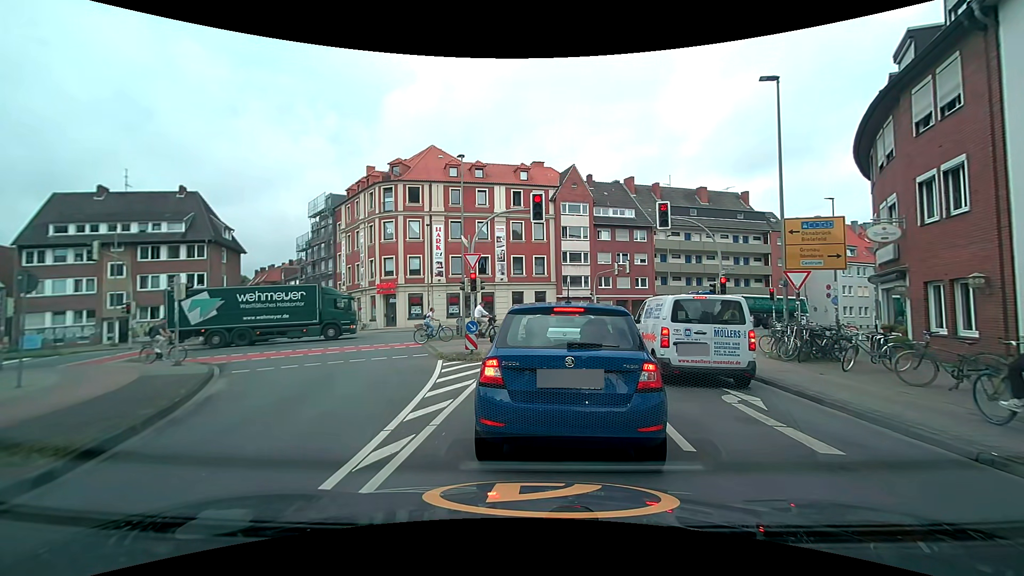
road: tertiary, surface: asphalt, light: Day
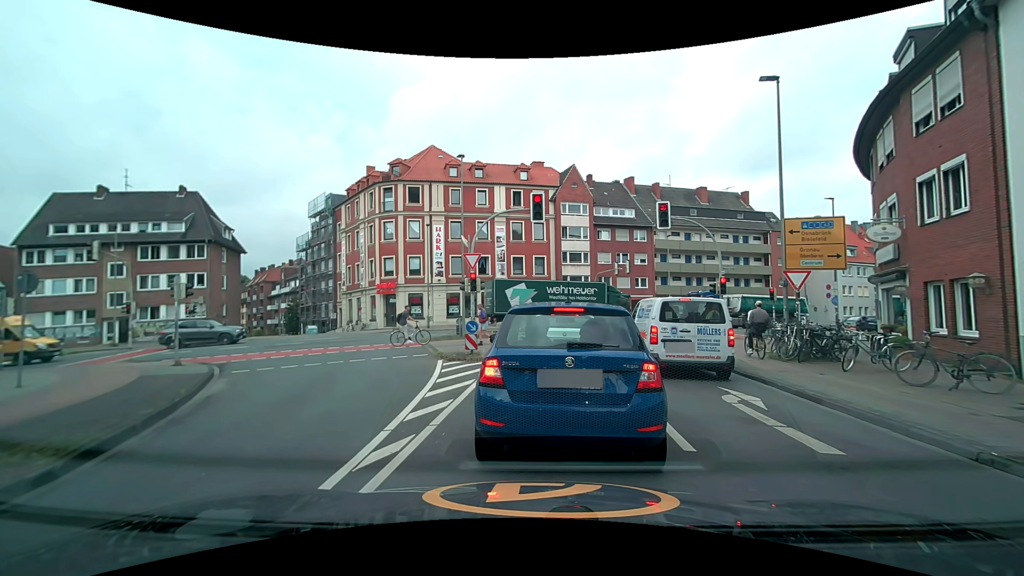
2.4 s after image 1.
(0.0, 0.0) m; 0°
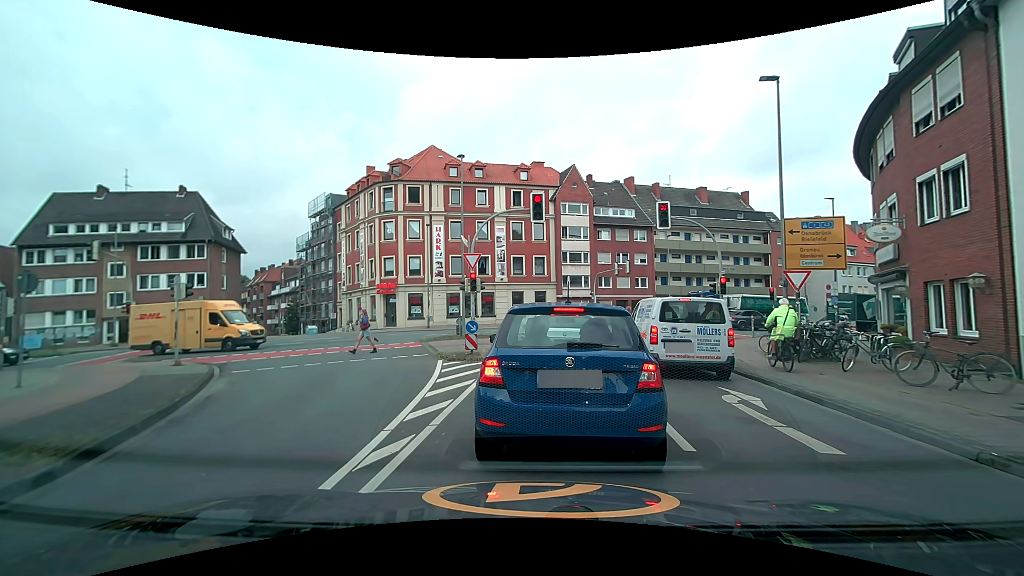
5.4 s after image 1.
(0.0, 0.0) m; 0°
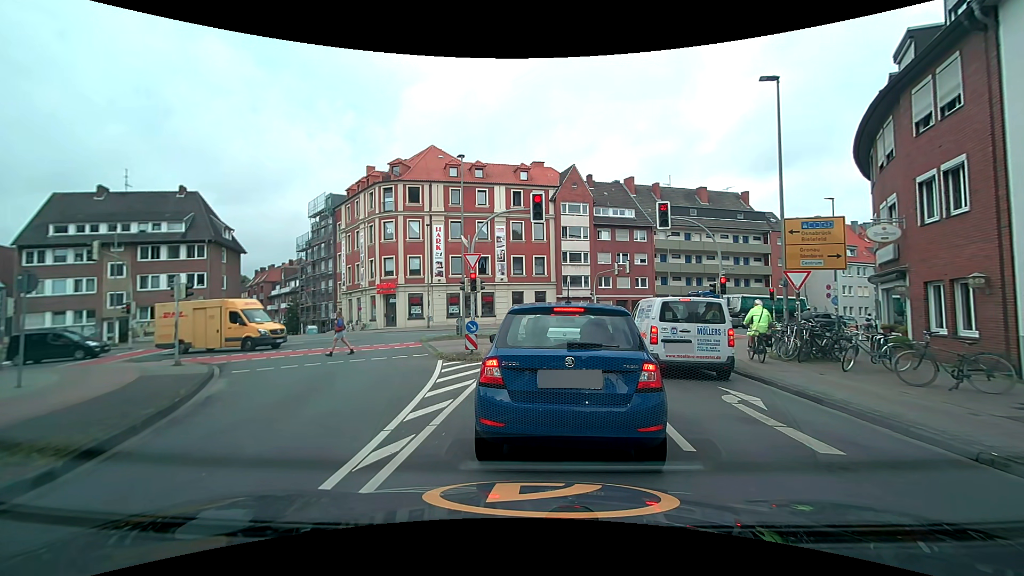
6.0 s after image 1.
(0.0, 0.0) m; 0°
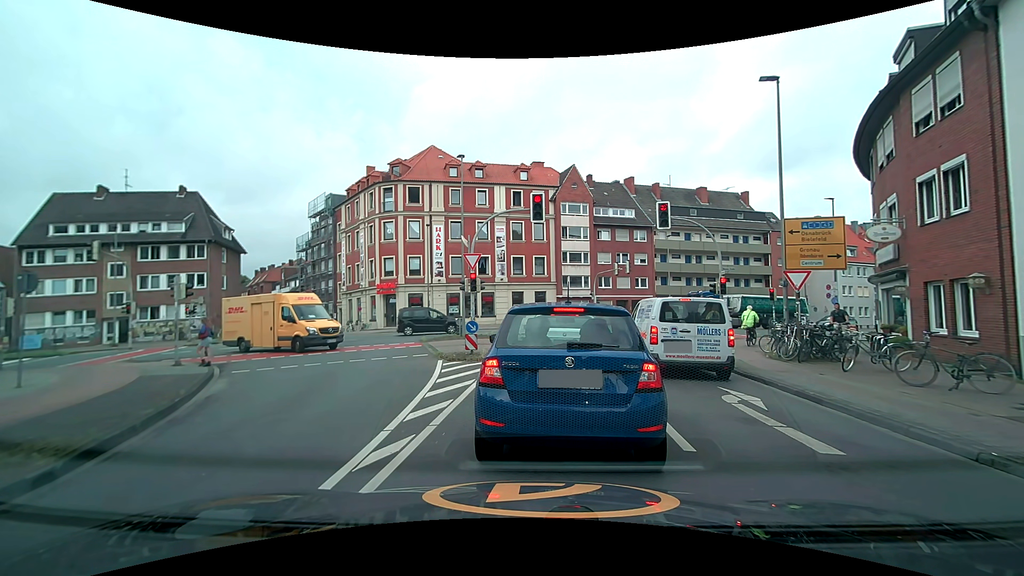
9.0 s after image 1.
(0.0, 0.0) m; 0°
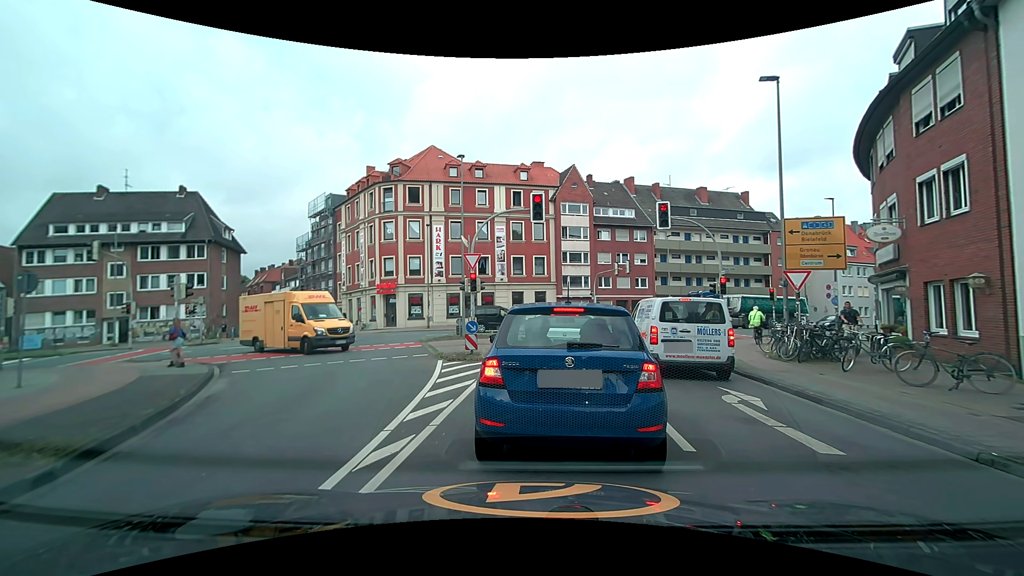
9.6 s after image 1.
(0.0, 0.0) m; 0°
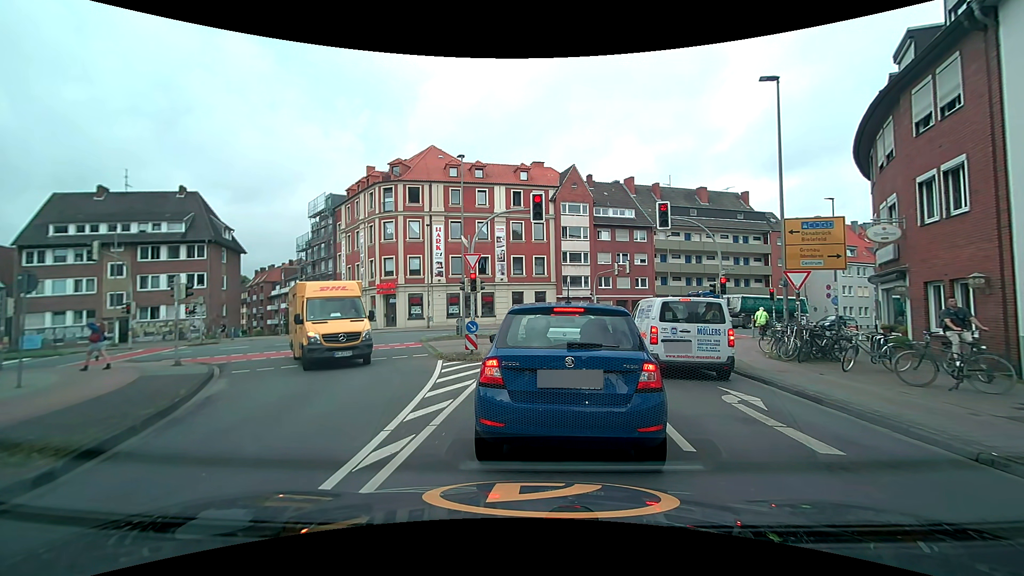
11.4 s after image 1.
(0.0, 0.0) m; 0°
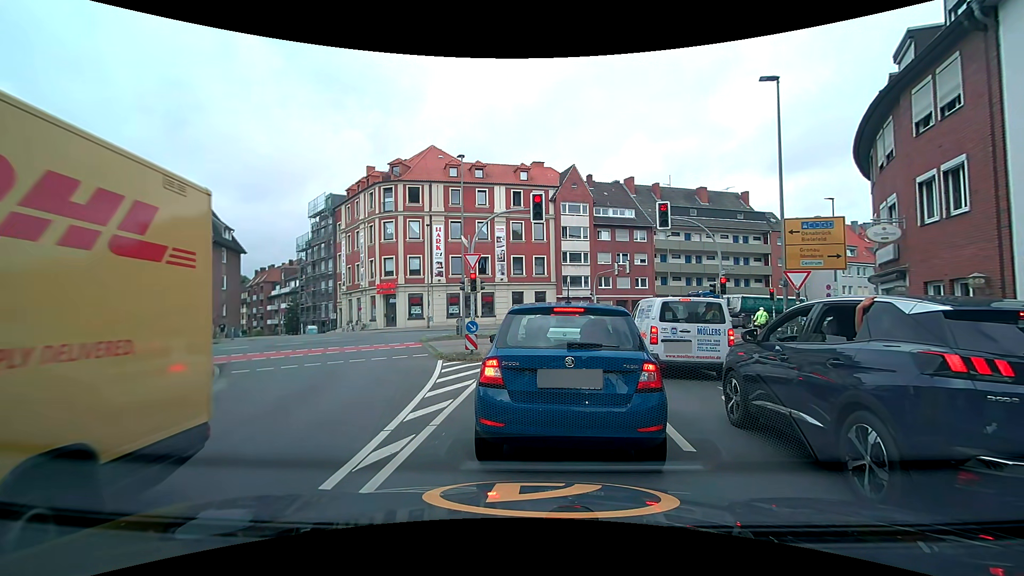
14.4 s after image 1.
(0.0, 0.0) m; 0°
